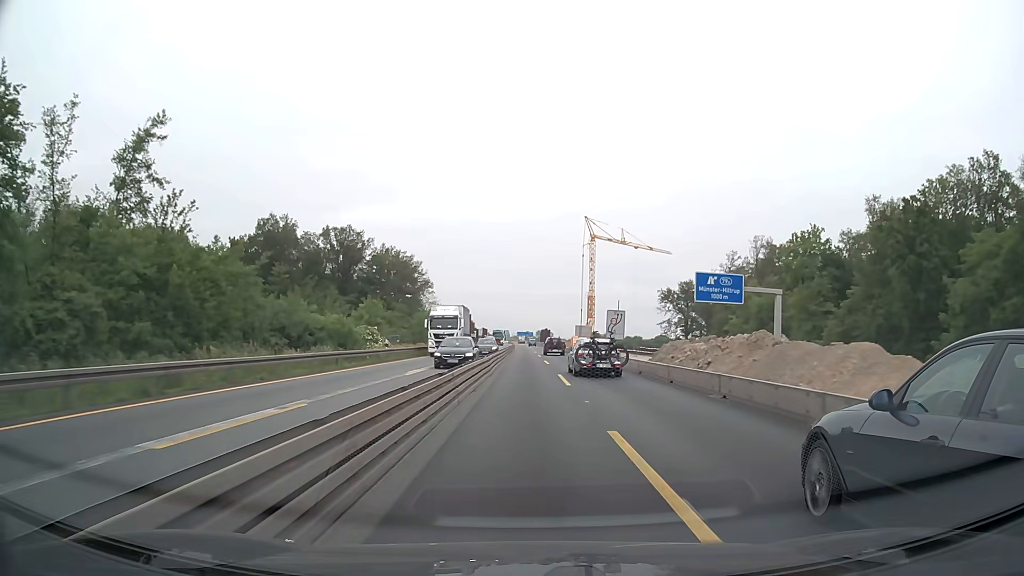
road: motorway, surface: concrete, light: Day
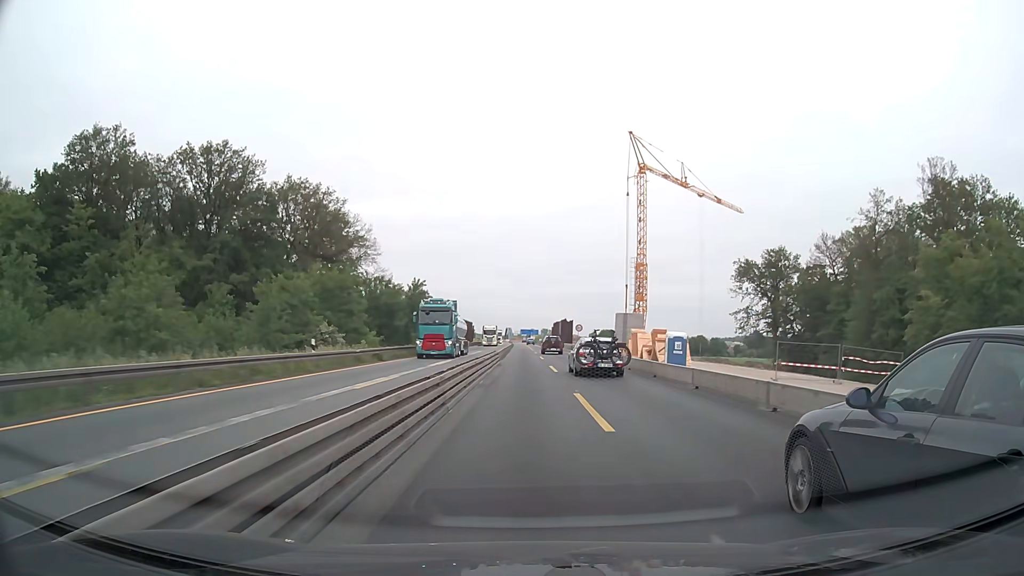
(-0.1, +63.7) m; 0°
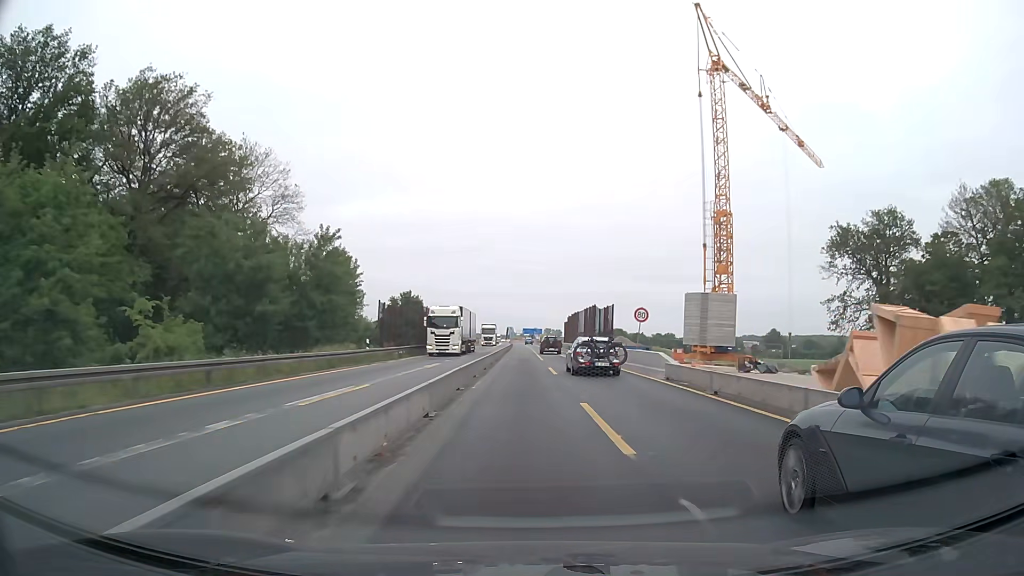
(-0.1, +38.2) m; 0°
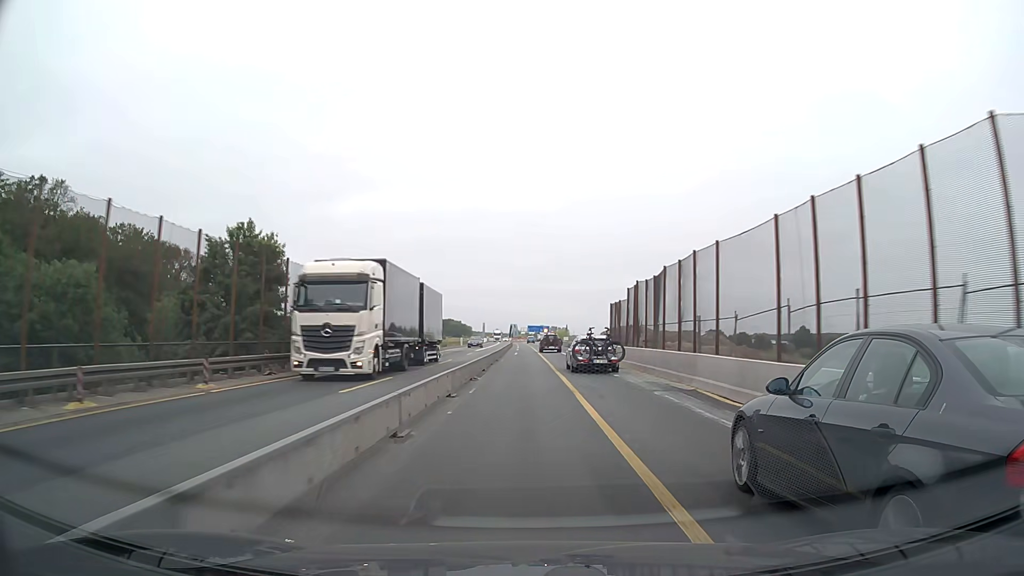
(-0.2, +50.9) m; 0°
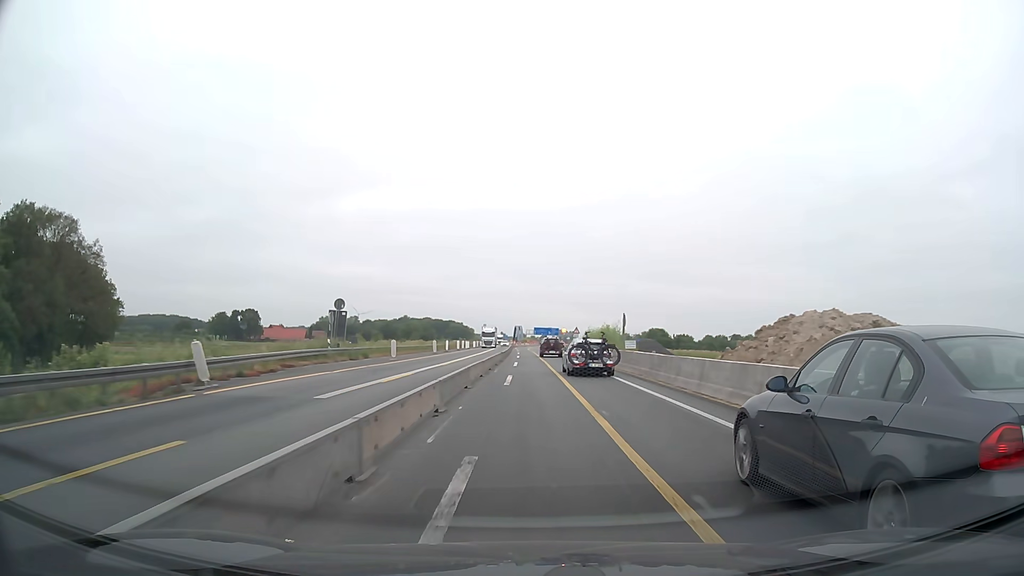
(-0.2, +50.9) m; -1°
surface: asphalt
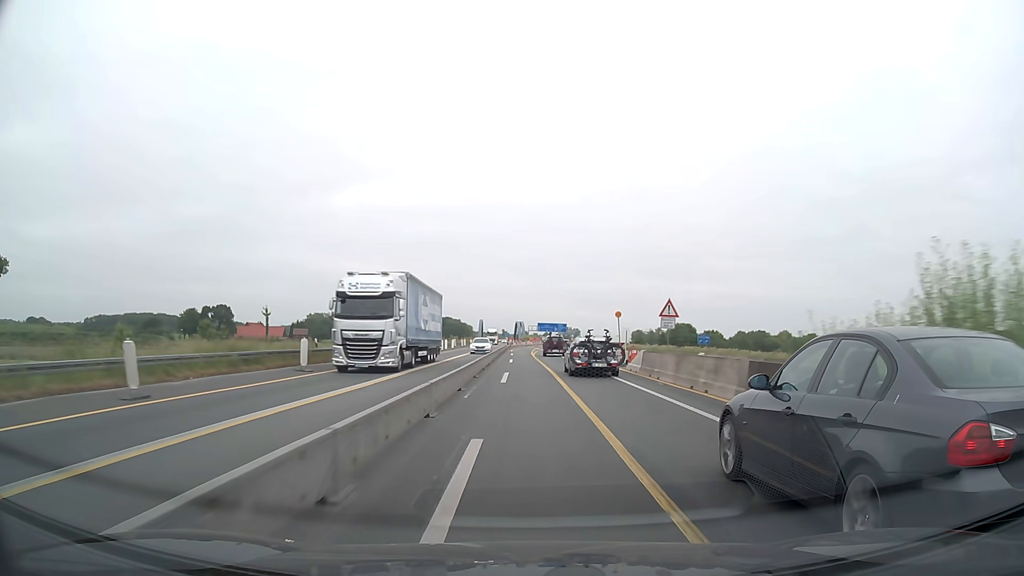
(0.0, +50.8) m; 0°
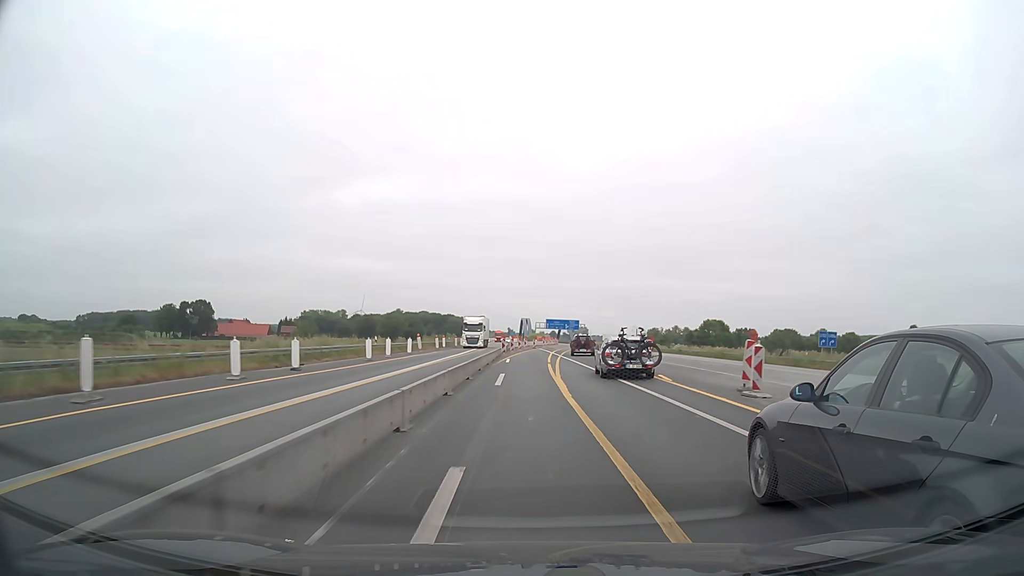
(-0.3, +38.1) m; -1°
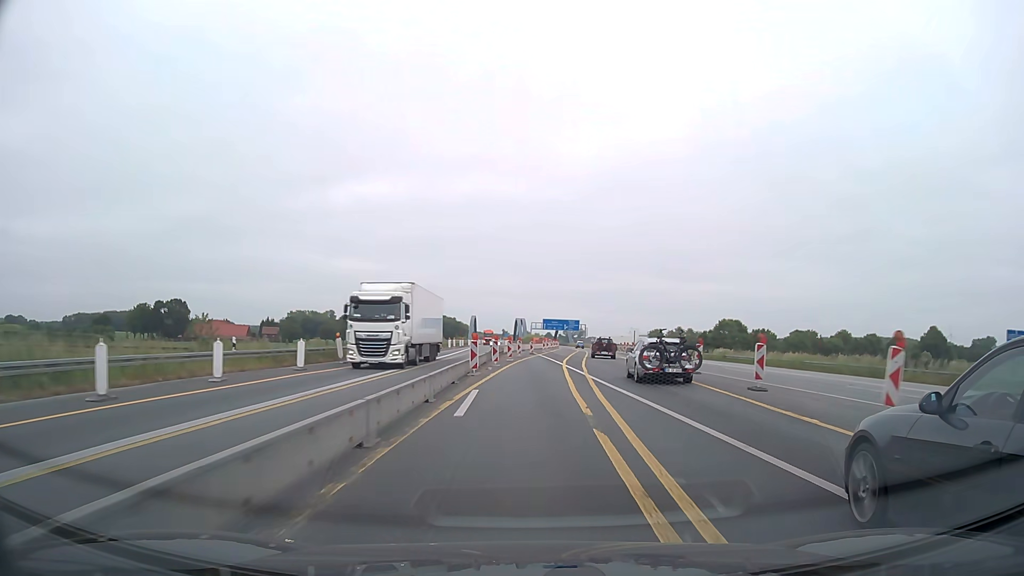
(0.0, +25.4) m; 0°
(0, +10) (0, +20) (0, +30) (+1, +40) (+2, +50) (+3, +60) (+4, +70) (+5, +80) (+5, +90) (+6, +100) m
